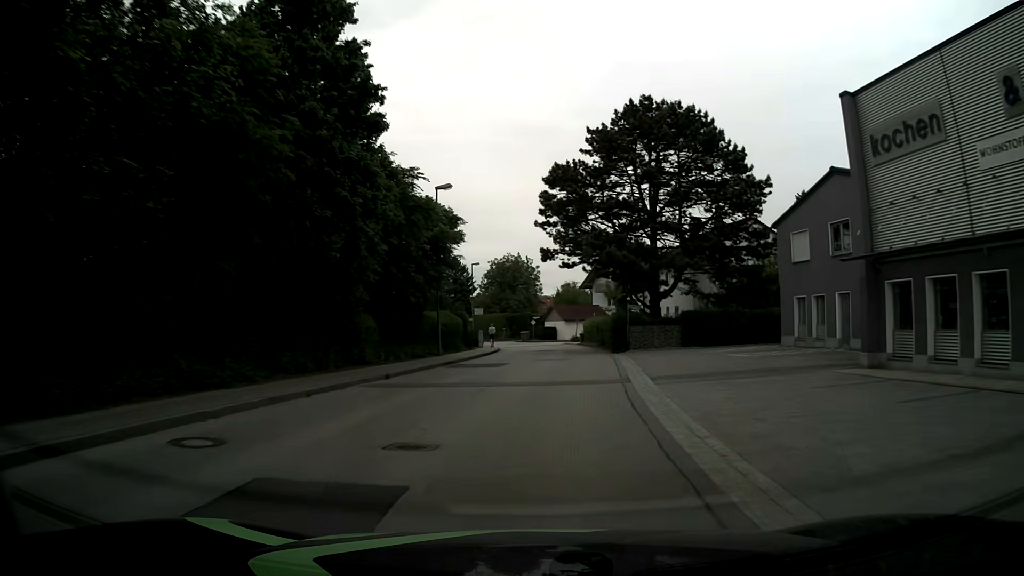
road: unclassified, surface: asphalt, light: Day
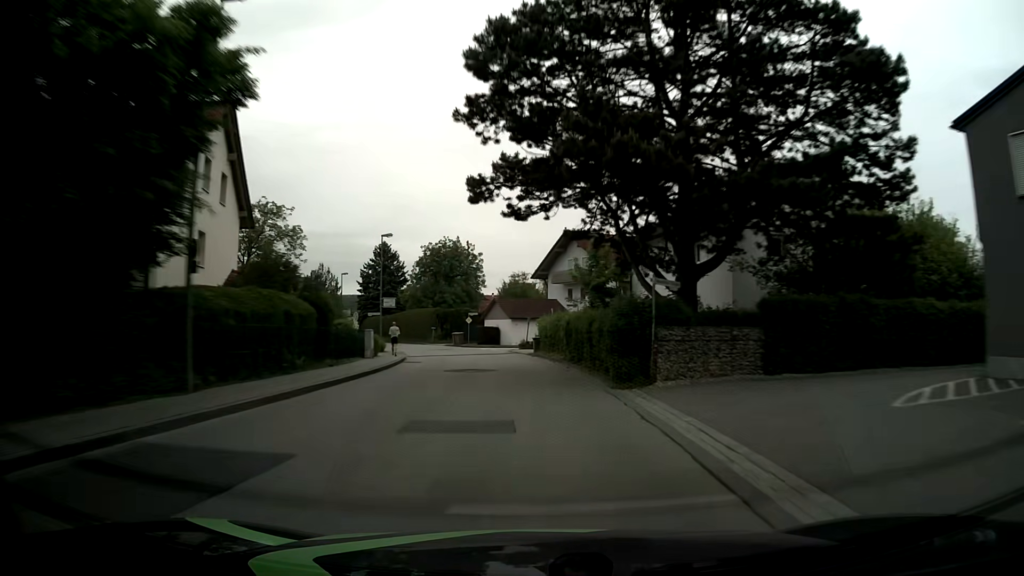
(+1.0, +20.2) m; +4°
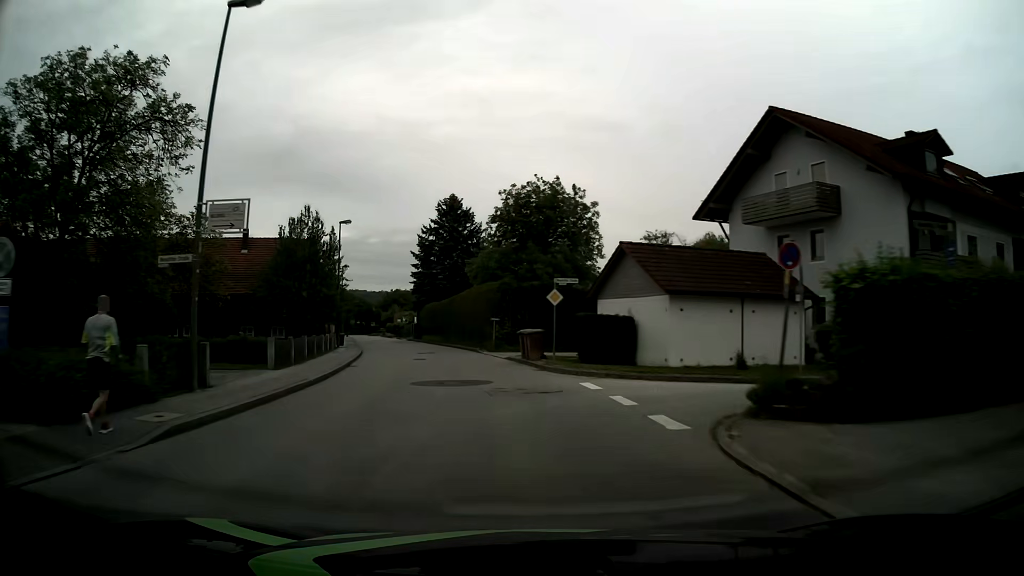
(-1.5, +36.2) m; -10°
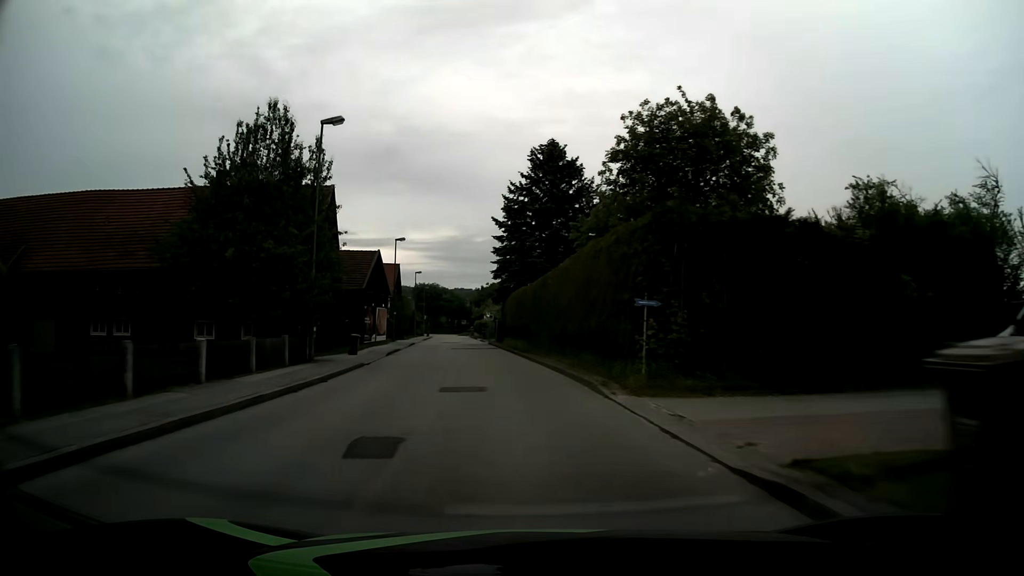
(-1.7, +22.3) m; -9°
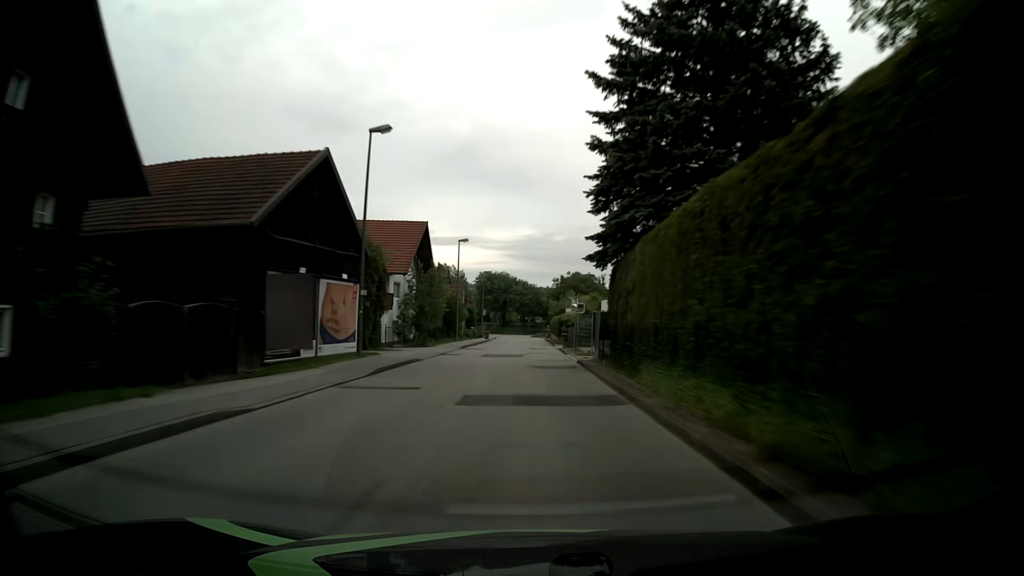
(-2.2, +30.1) m; -7°
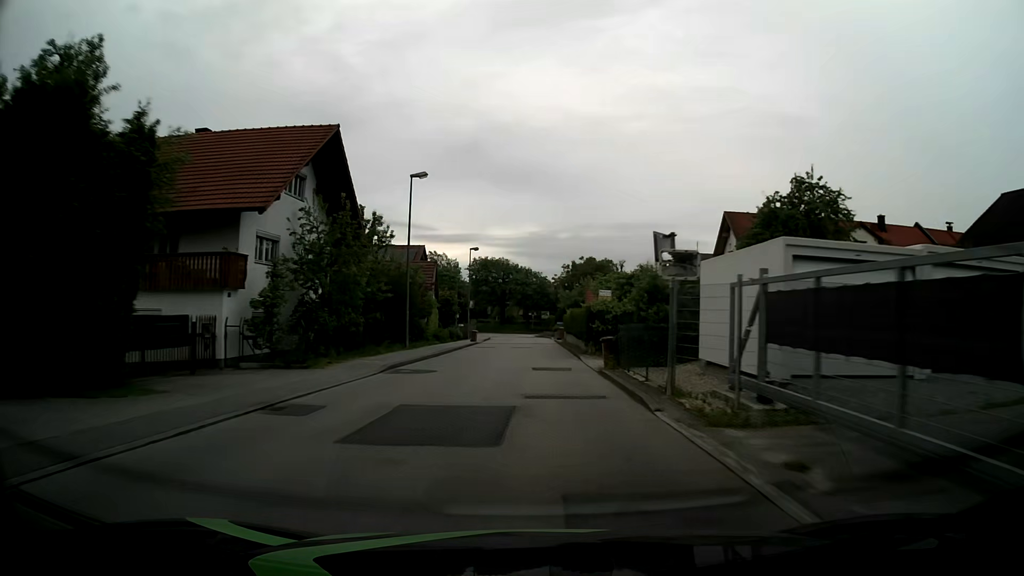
(-0.2, +22.9) m; 0°
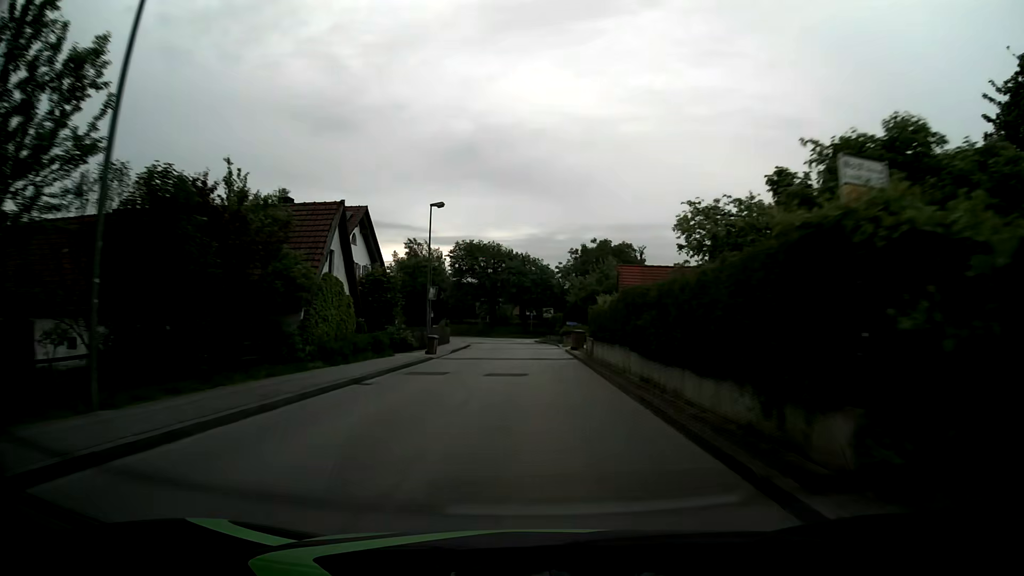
(0.0, +23.0) m; 0°
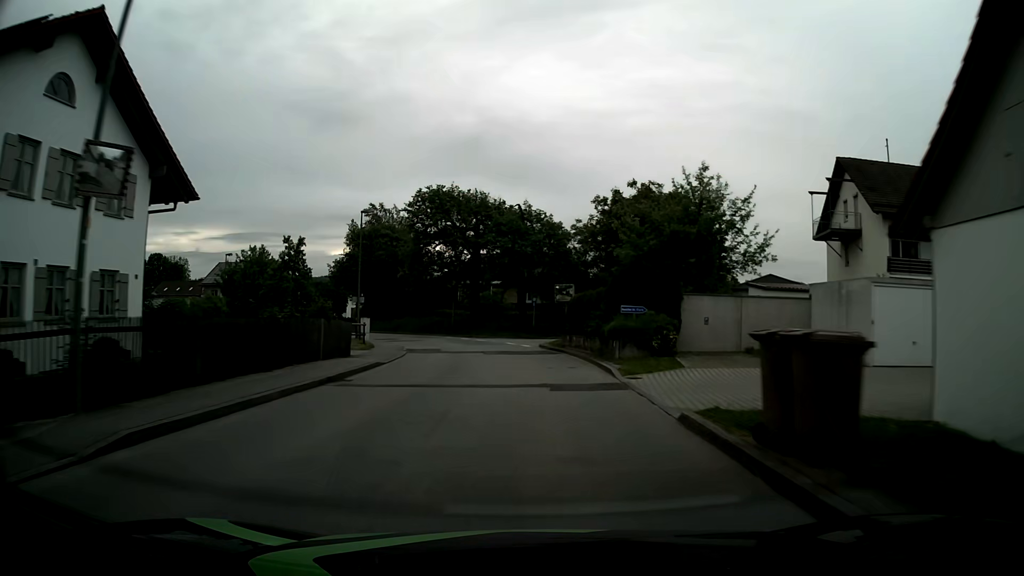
(0.0, +30.1) m; 0°
(0, +10) (0, +20) (-1, +30) (-3, +40) (-7, +49) (-13, +57) (-20, +64) (-29, +69) (-38, +72) (-48, +73) m
